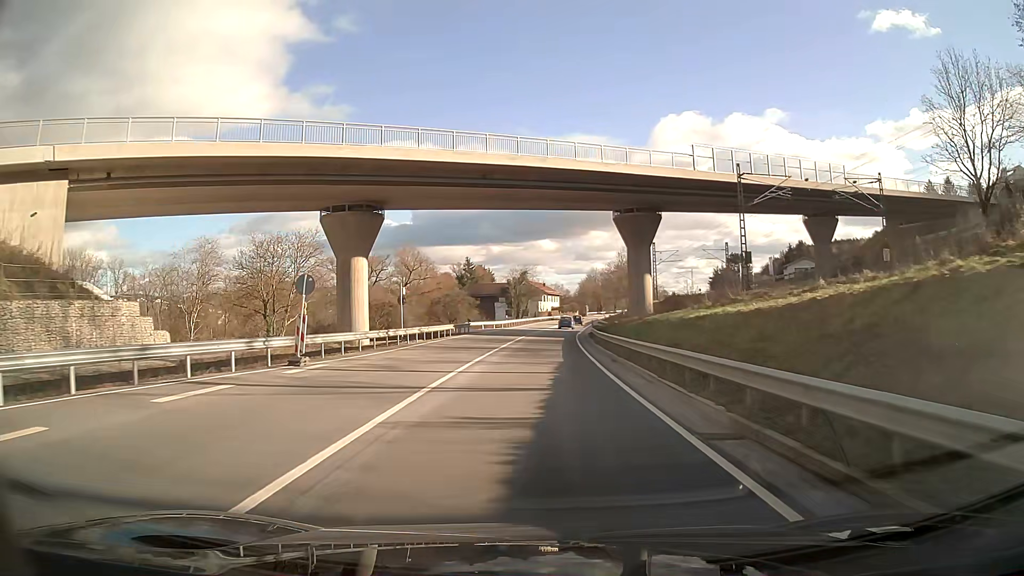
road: primary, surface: asphalt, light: Day
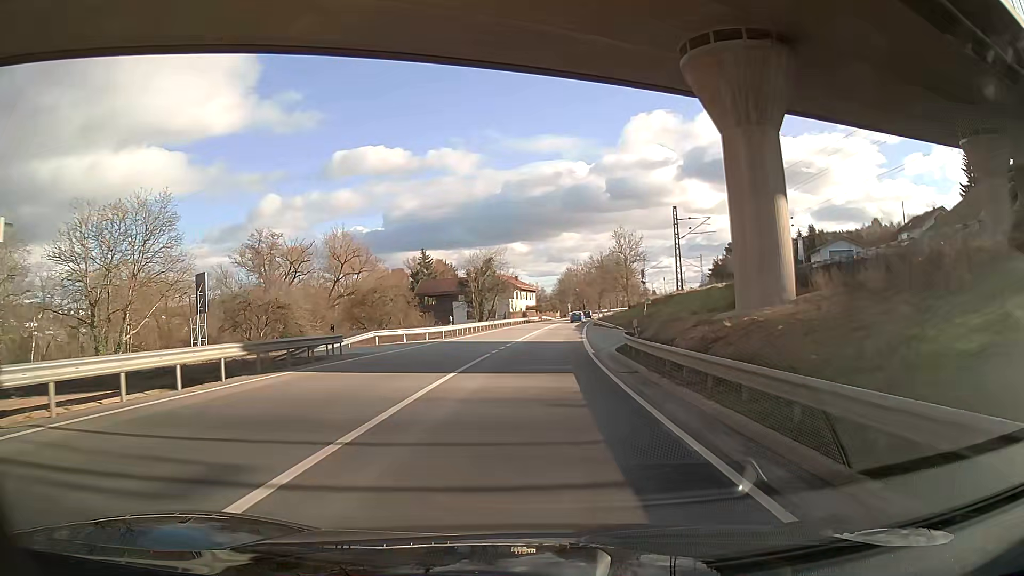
(+0.6, +32.1) m; +2°
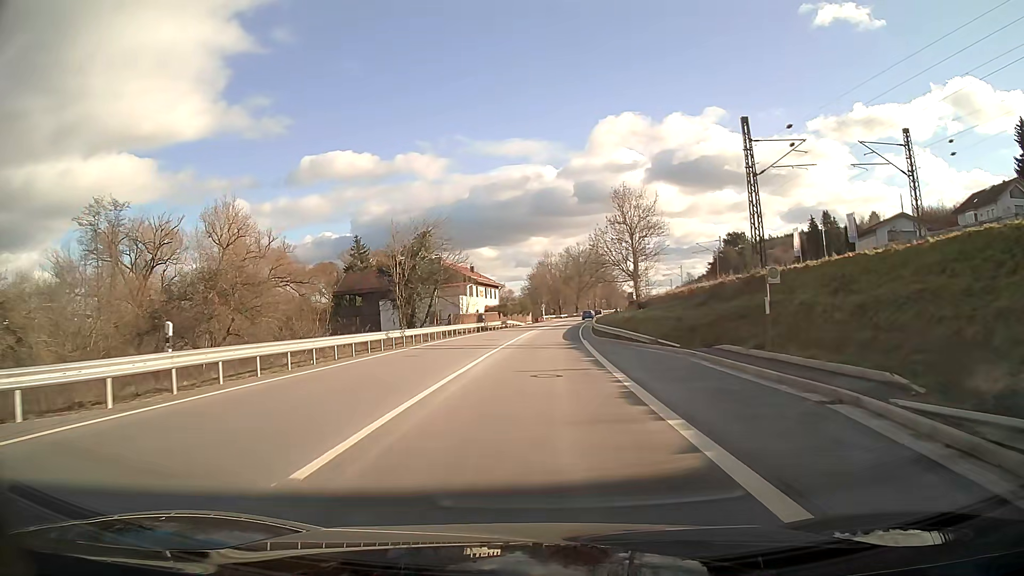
(+0.7, +32.4) m; +3°
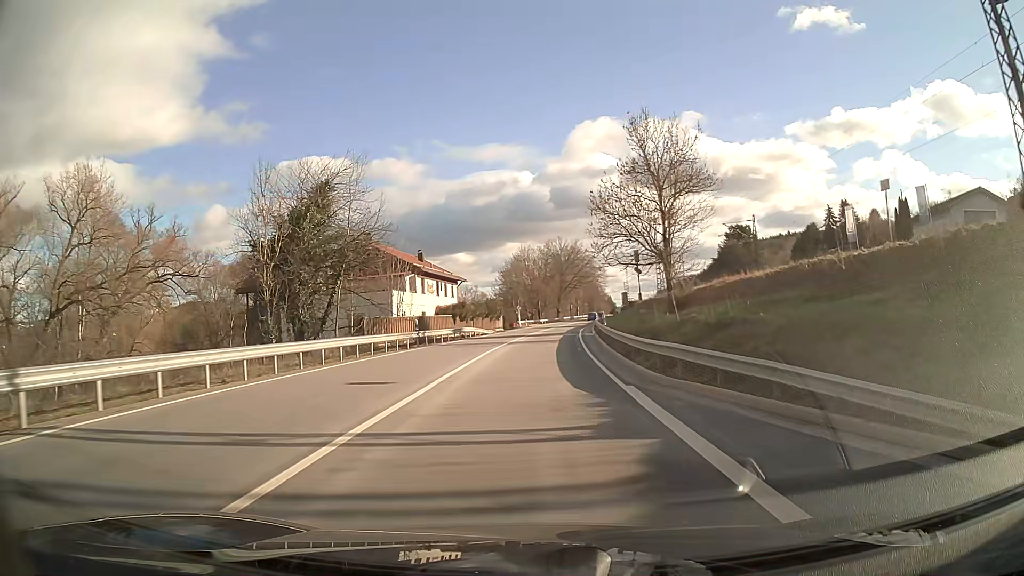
(+0.4, +24.4) m; +2°
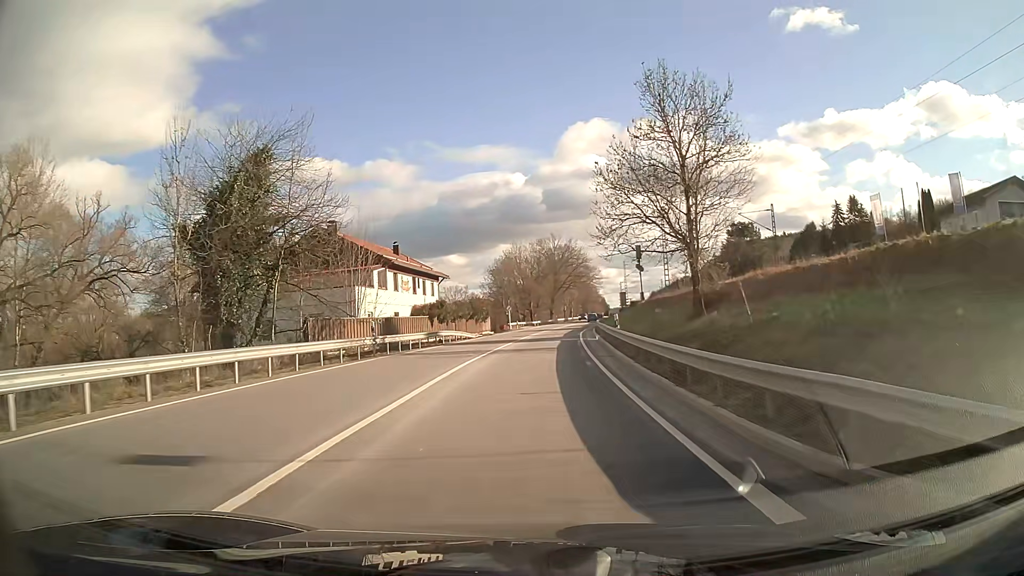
(0.0, +8.1) m; +1°
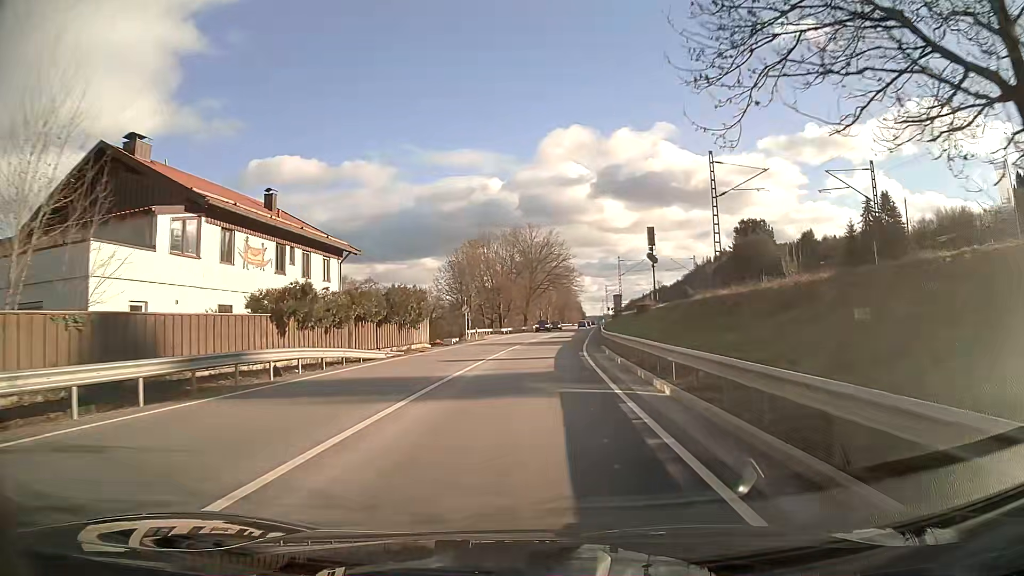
(+0.5, +24.3) m; +2°
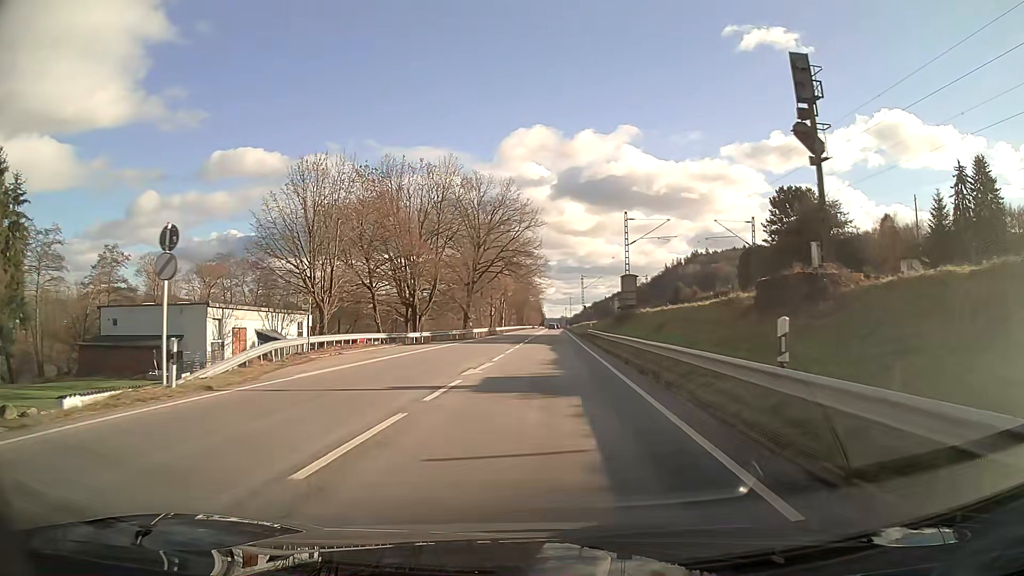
(+1.3, +41.9) m; +3°
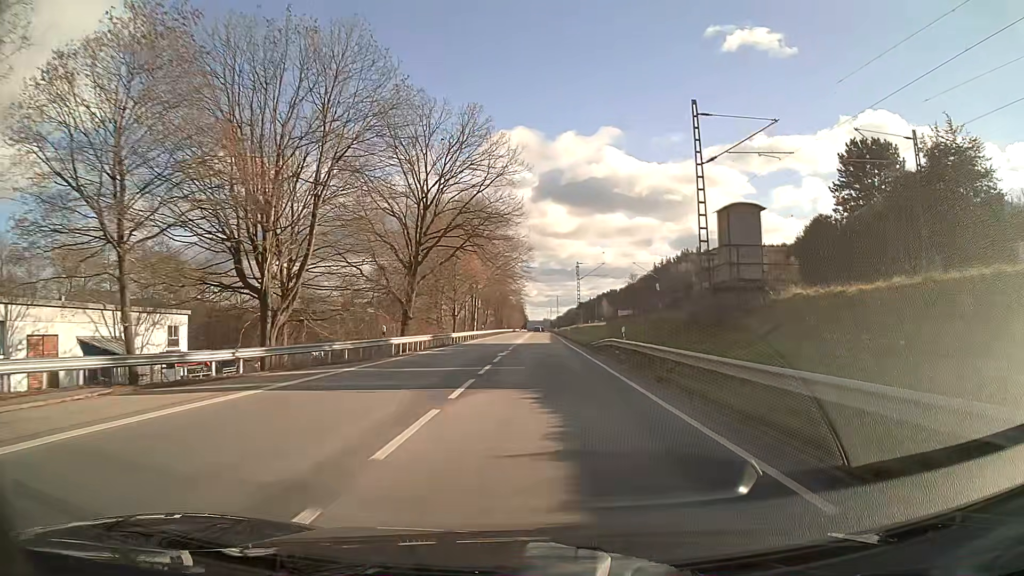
(+0.4, +29.3) m; +2°
